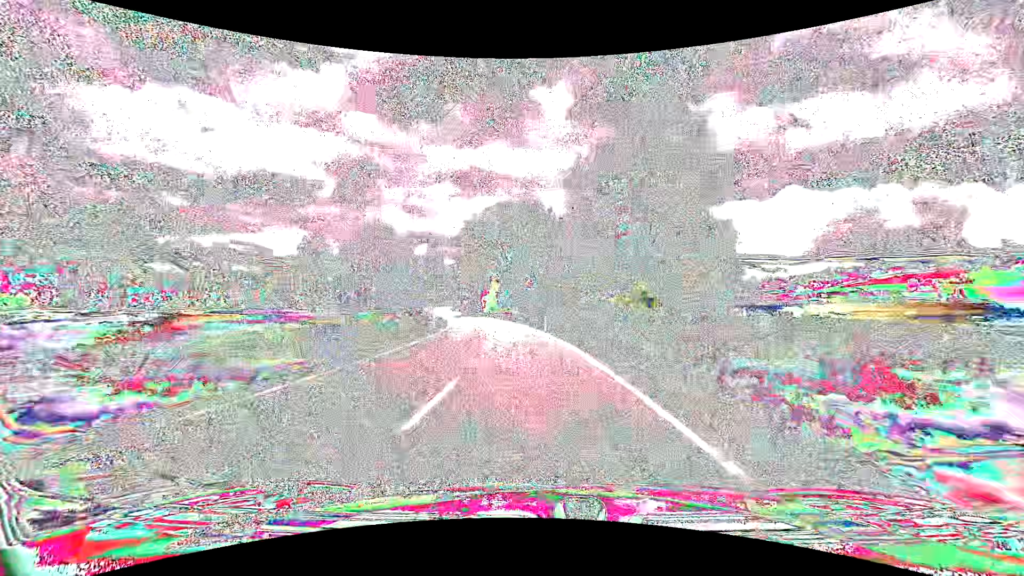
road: secondary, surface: asphalt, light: Day
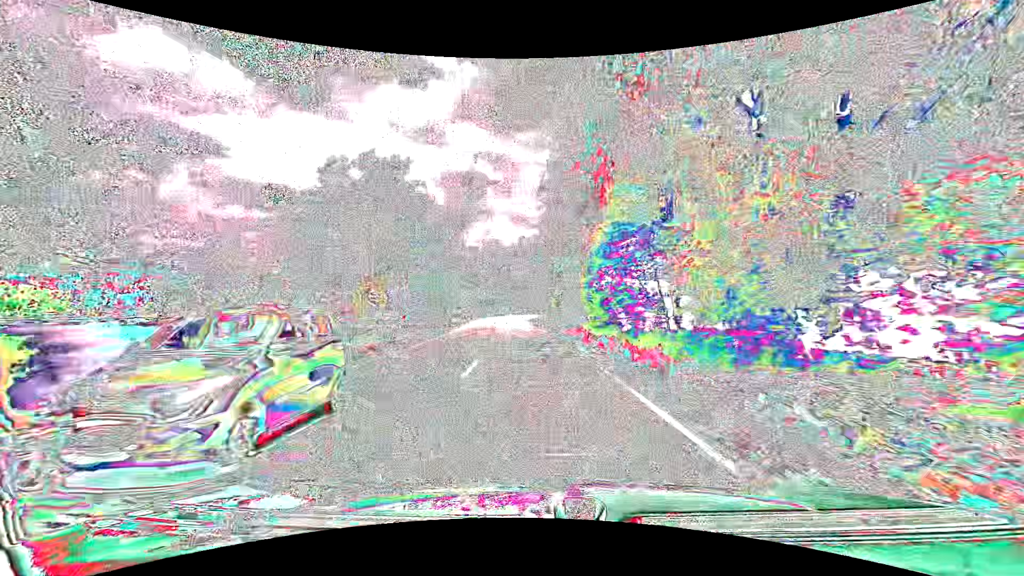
(-6.8, +64.2) m; -12°
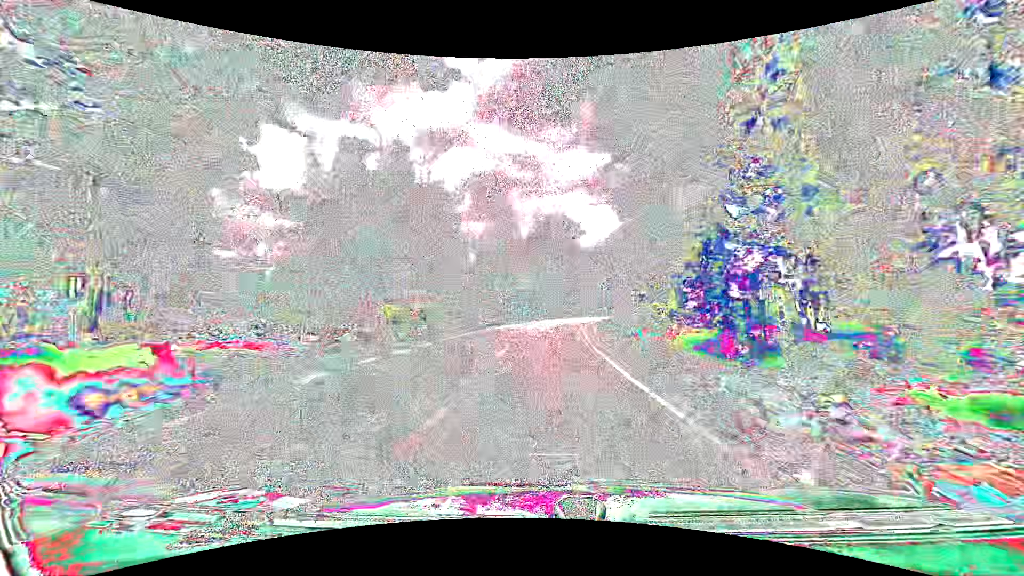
(-2.8, +53.6) m; -4°
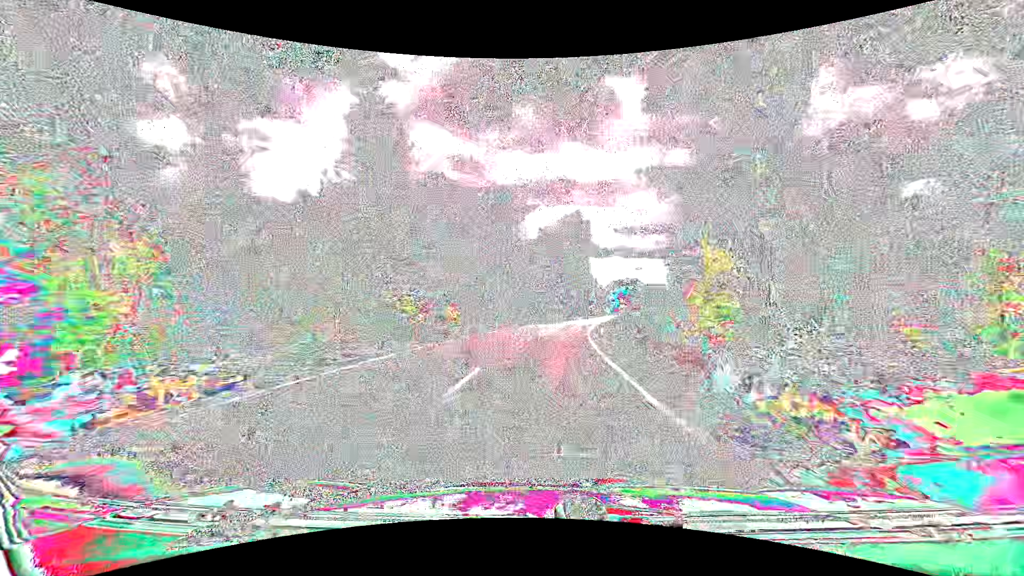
(+2.0, +39.8) m; +7°
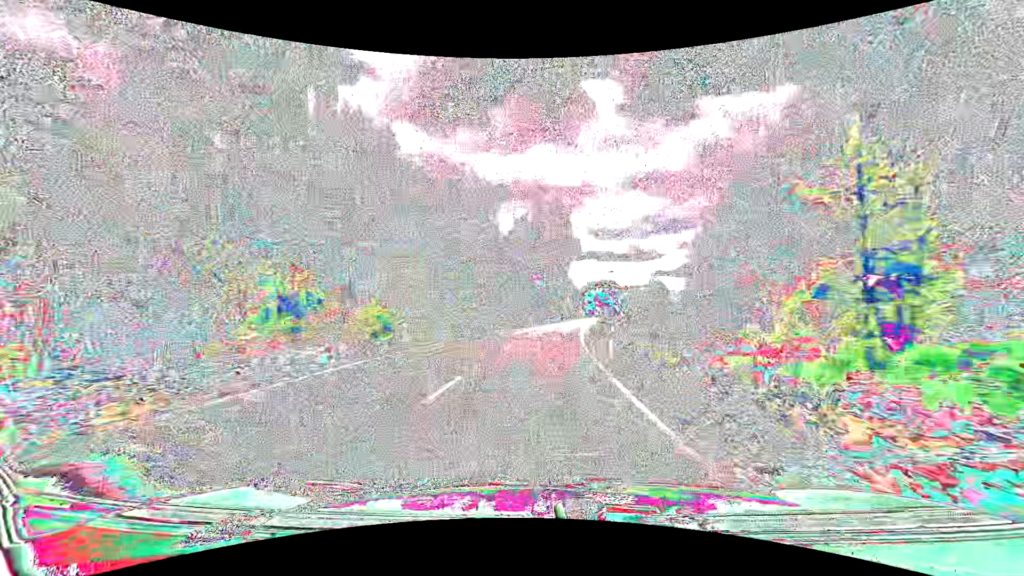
(+0.3, +13.4) m; +3°
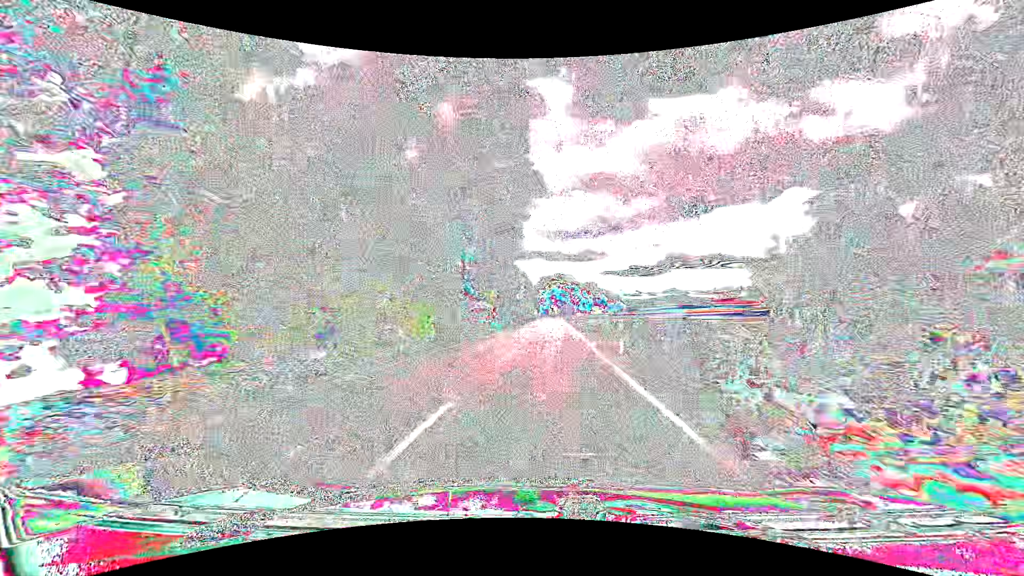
(+2.4, +41.0) m; +6°
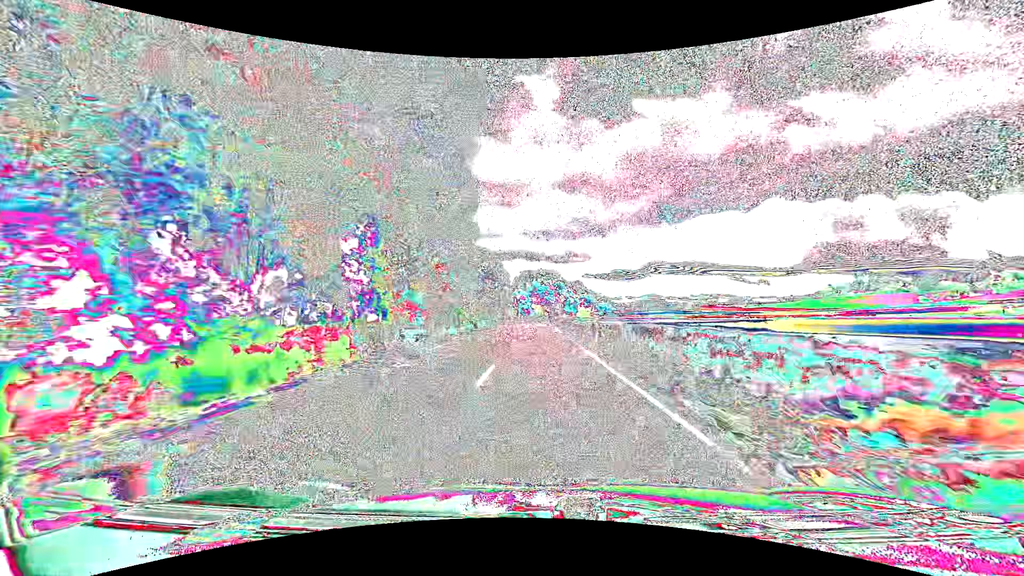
(+1.1, +42.1) m; +2°
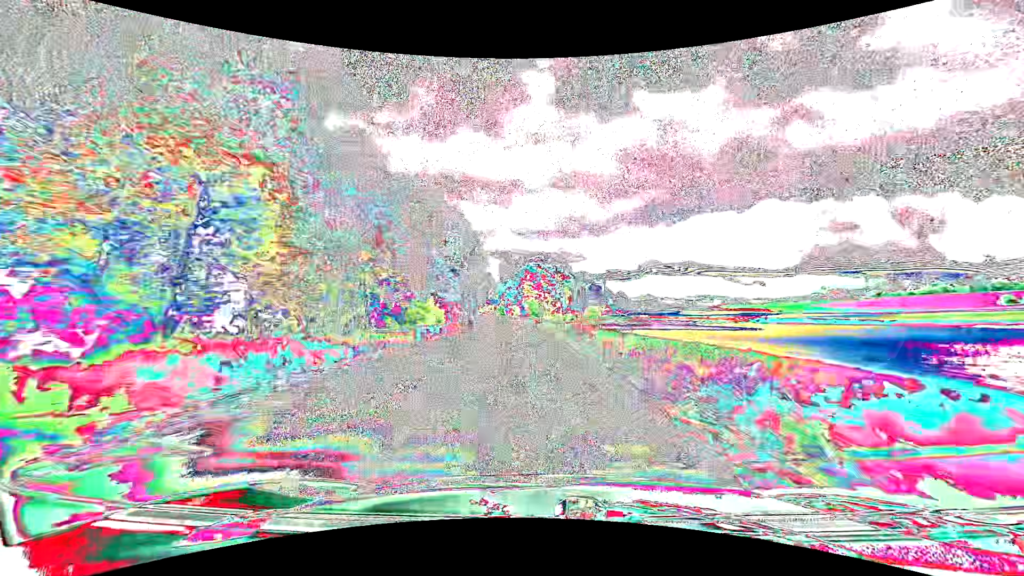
(+0.3, +69.5) m; +1°
(0, +10) (0, +20) (0, +30) (-1, +40) (-1, +50) (-2, +60) (-3, +70) (-5, +80) (-6, +90) (-8, +100) m
